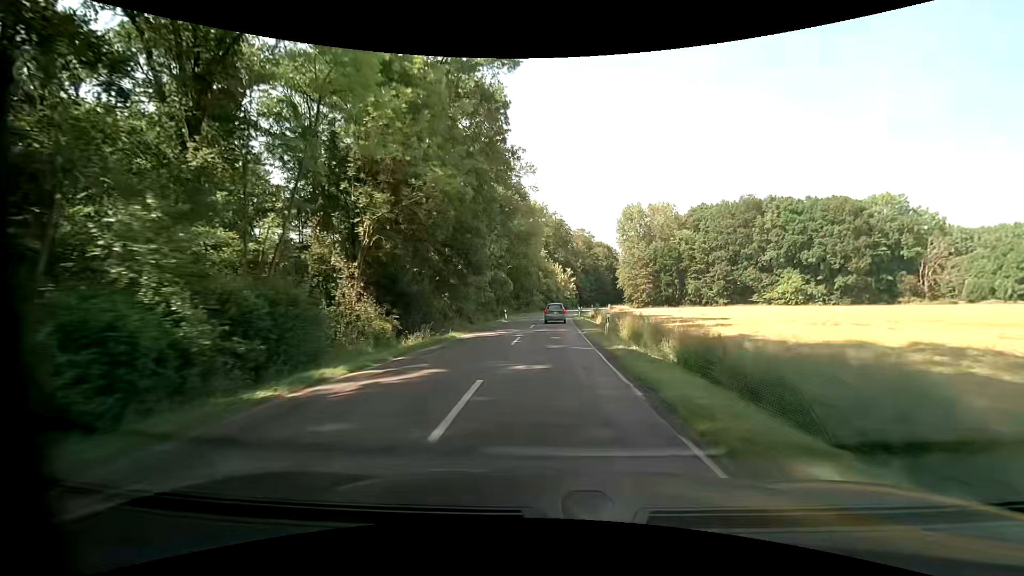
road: secondary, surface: asphalt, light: Day
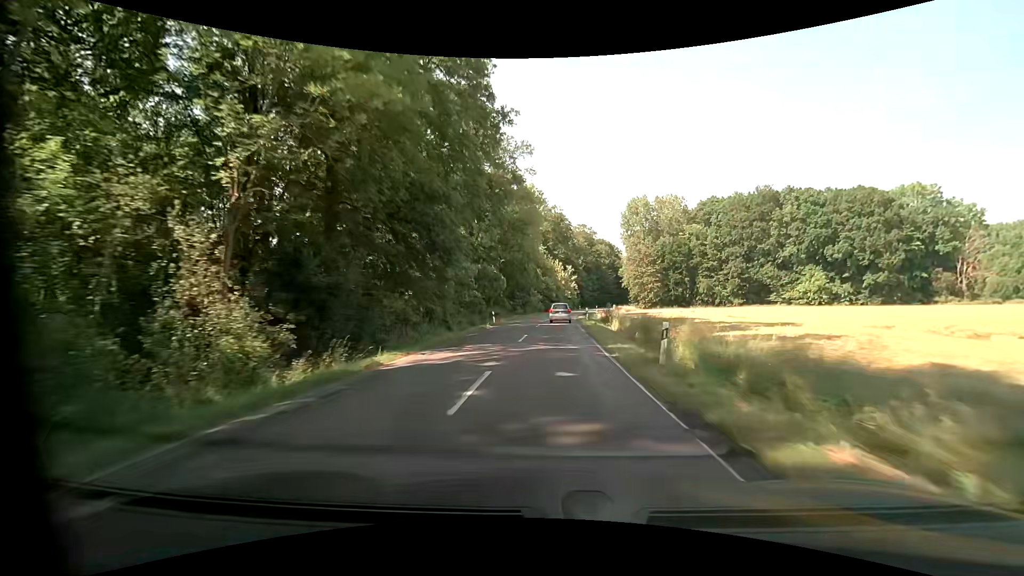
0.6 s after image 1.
(0.0, +10.9) m; 0°
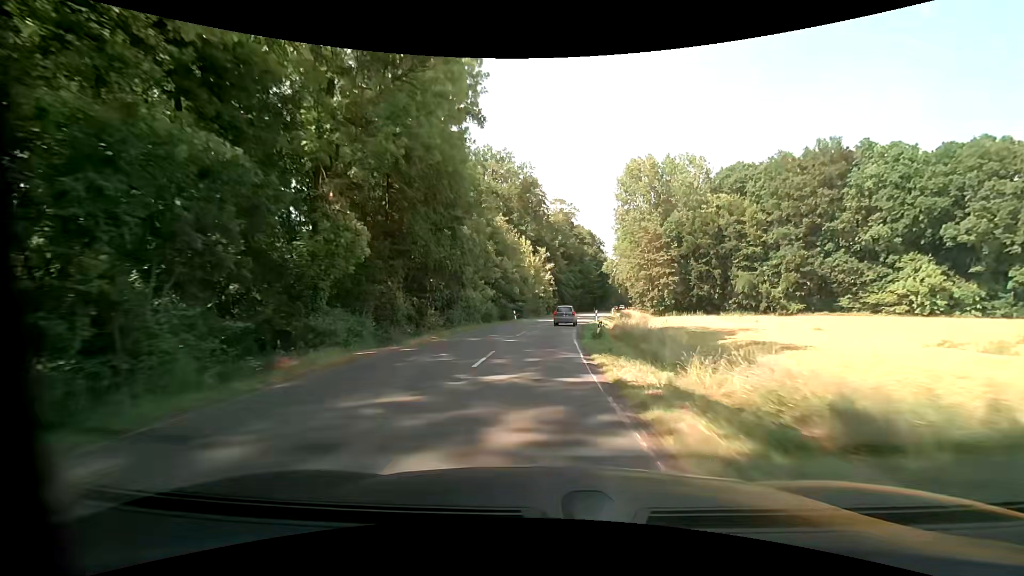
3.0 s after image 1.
(+1.4, +43.3) m; +4°
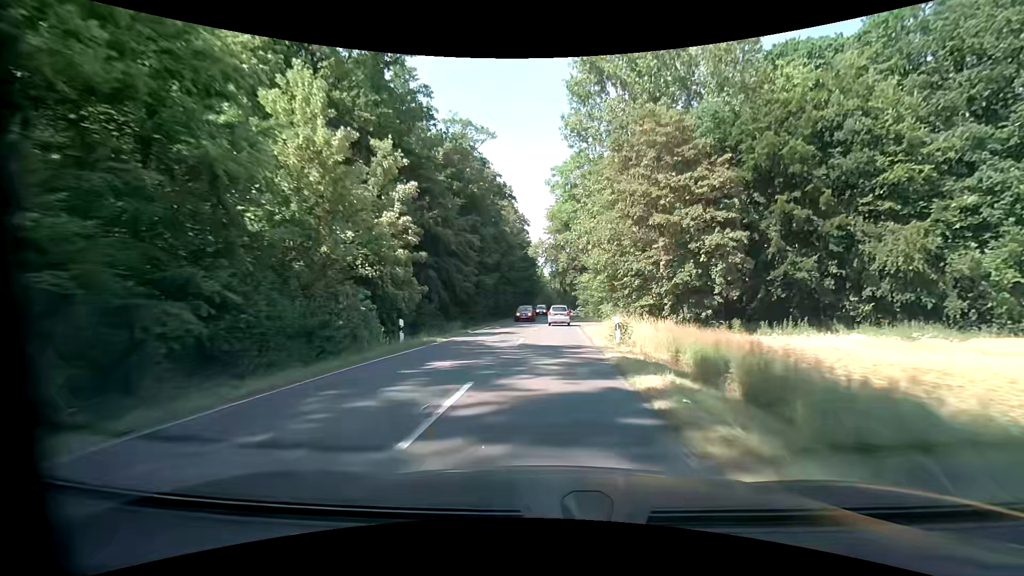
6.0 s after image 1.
(+3.7, +53.9) m; +9°
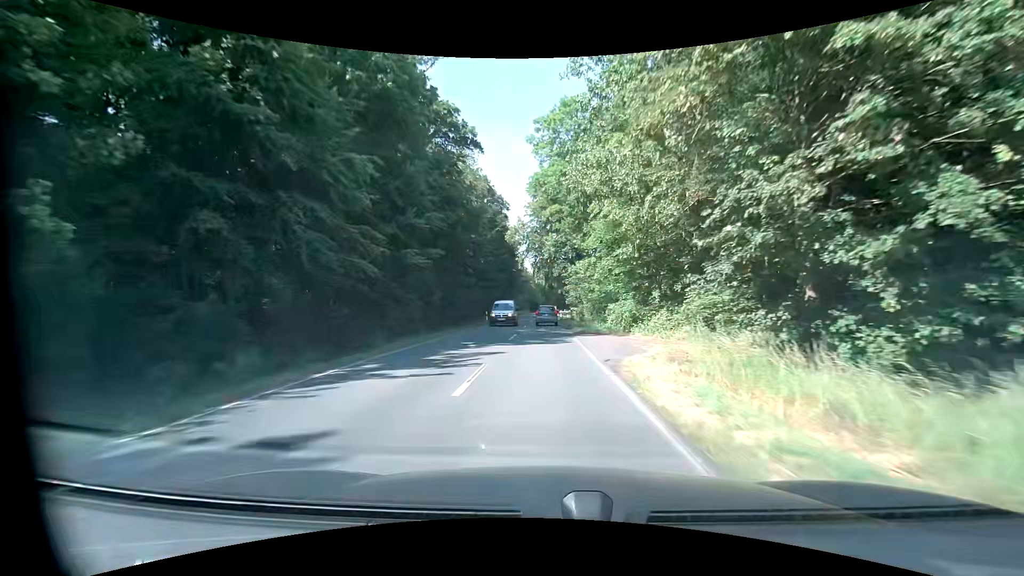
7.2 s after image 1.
(+0.5, +21.6) m; +2°
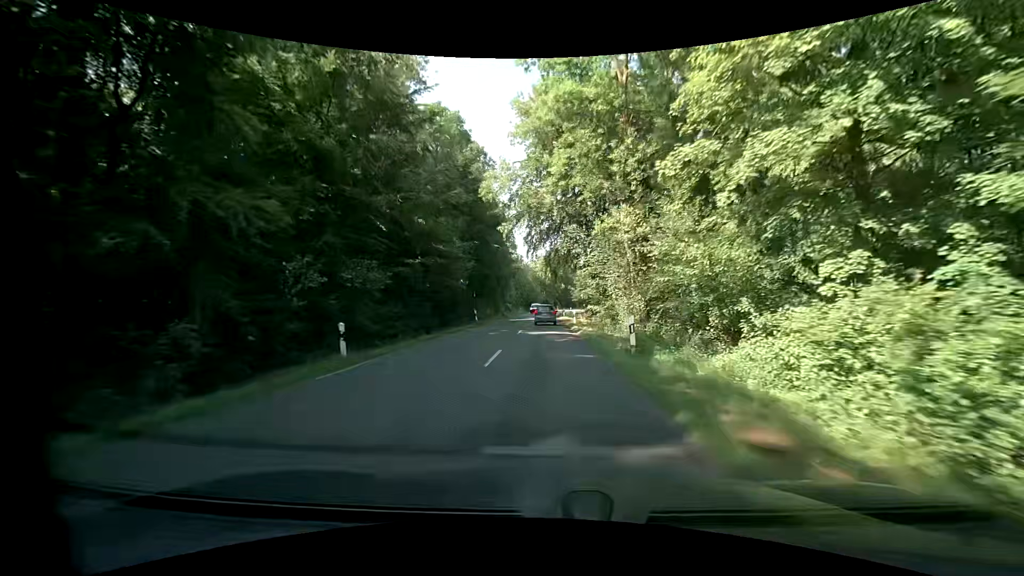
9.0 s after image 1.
(-0.1, +32.4) m; +1°
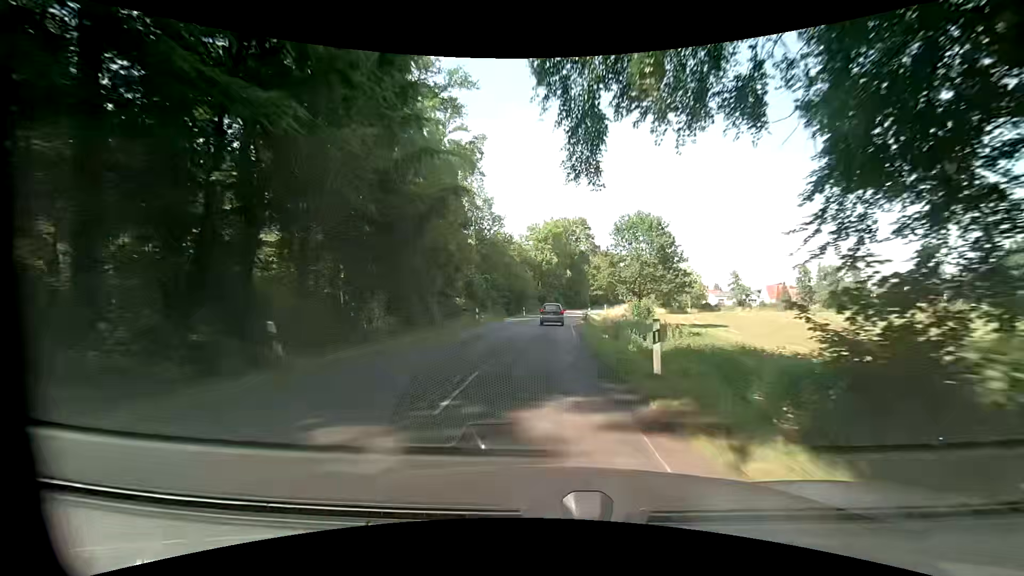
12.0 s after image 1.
(-0.7, +53.3) m; -1°
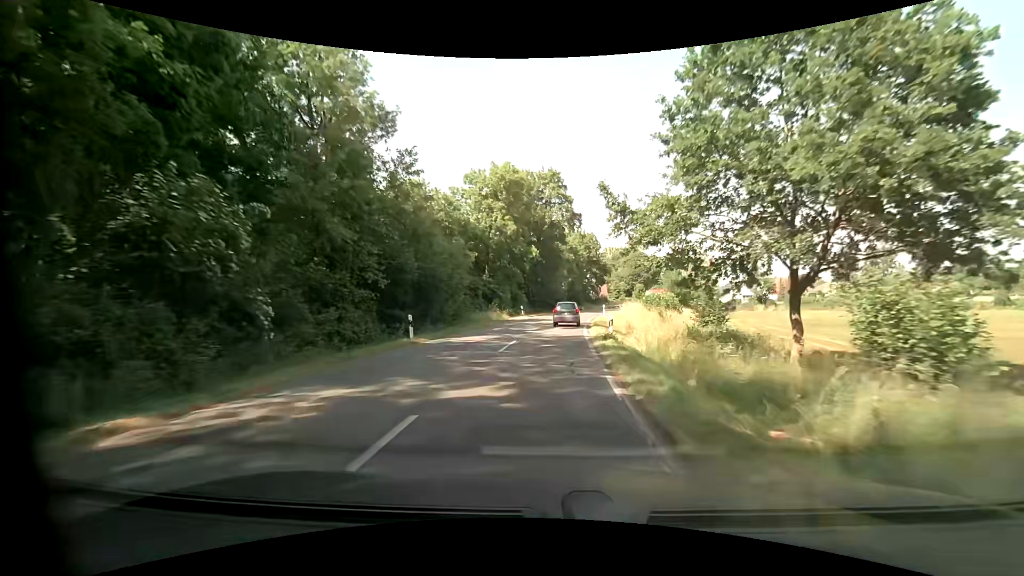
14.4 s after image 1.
(+1.3, +39.7) m; +5°
(0, +10) (0, +20) (+1, +30) (+2, +40) (+4, +50) (+6, +60) (+8, +69) (+11, +79) (+15, +88) (+19, +97) m
